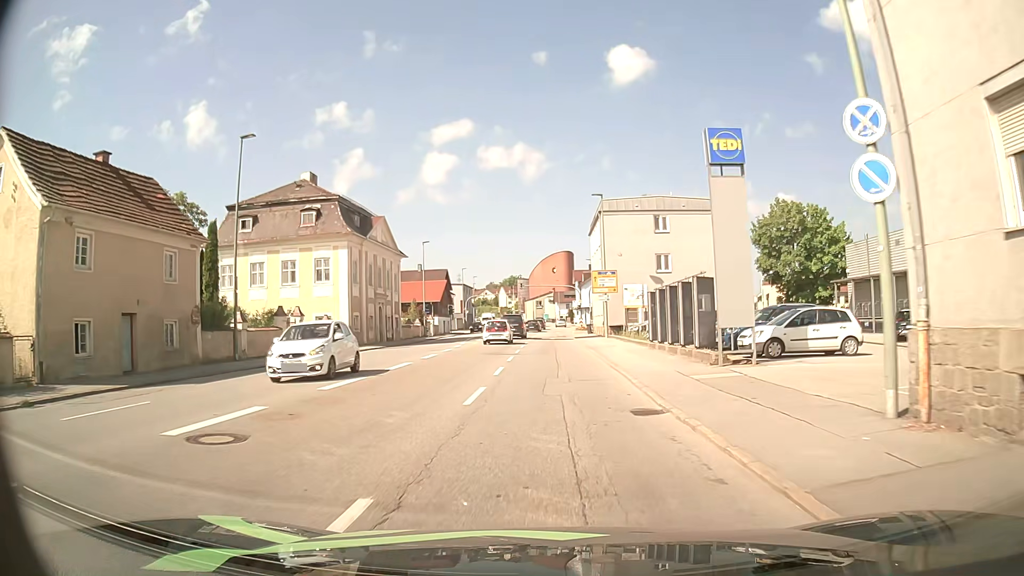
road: tertiary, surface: asphalt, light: Day
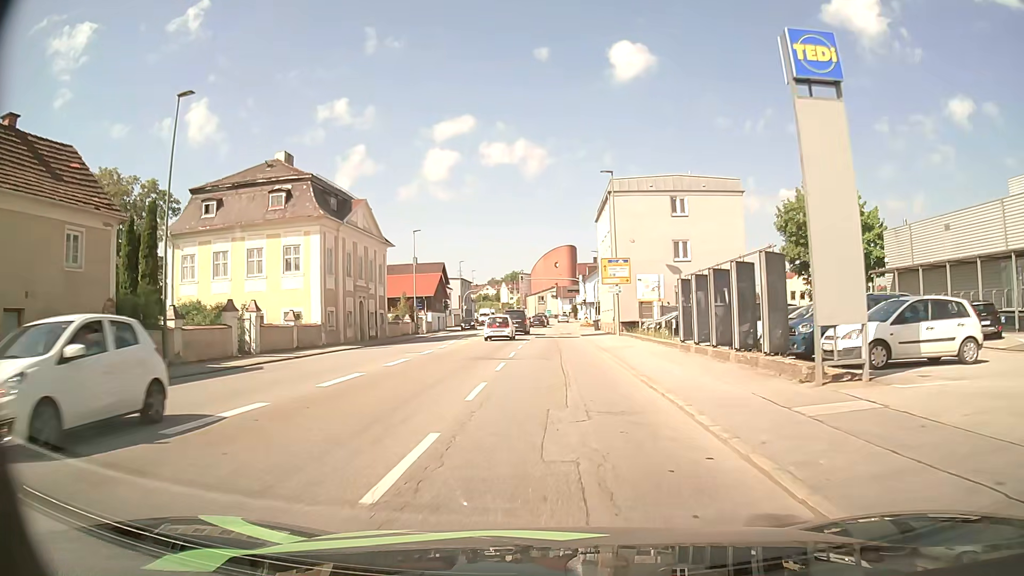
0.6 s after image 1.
(0.0, +6.2) m; 0°
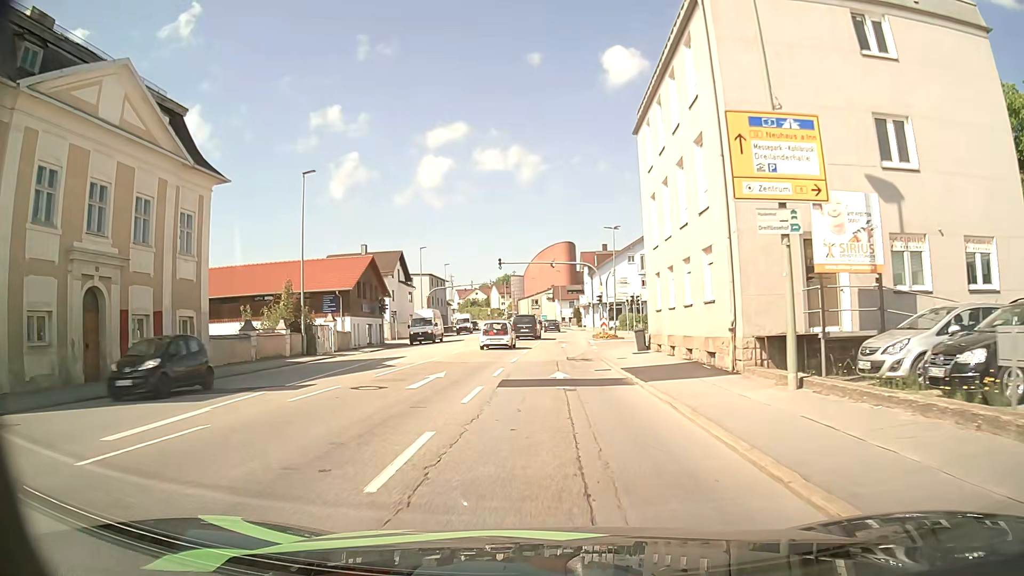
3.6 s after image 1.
(+0.3, +30.0) m; 0°
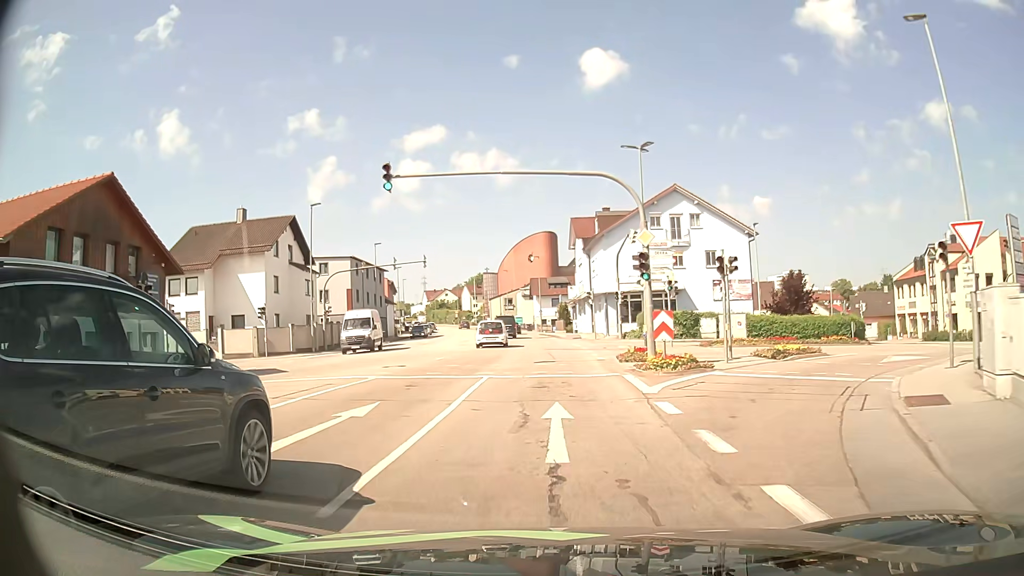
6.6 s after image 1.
(+0.5, +31.4) m; +2°
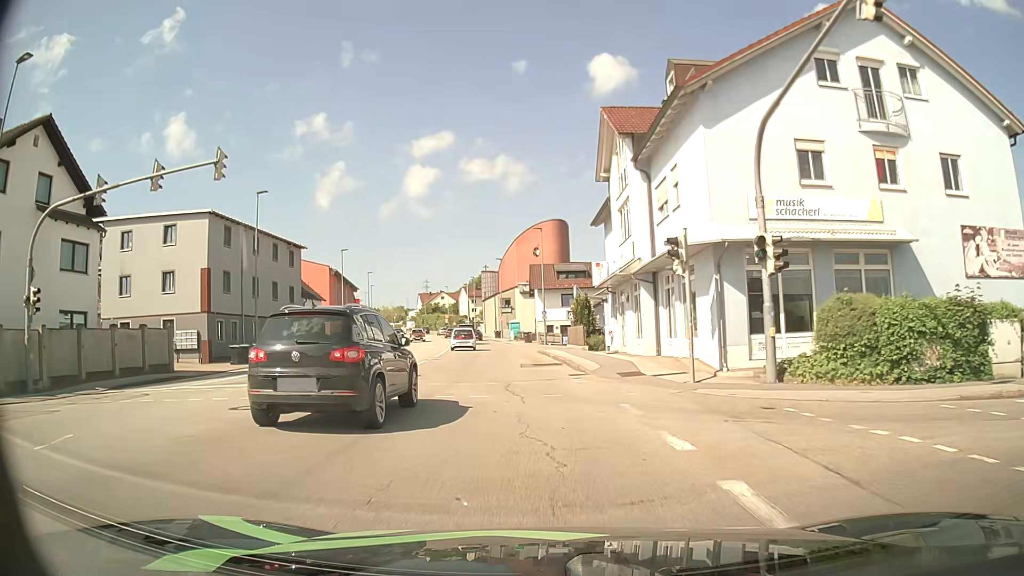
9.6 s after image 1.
(+0.2, +31.6) m; -1°
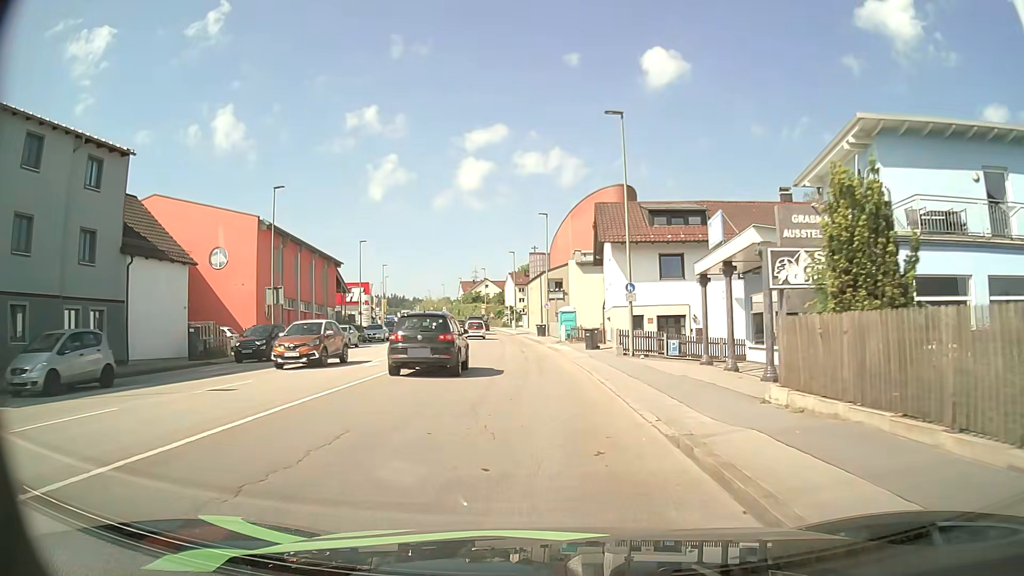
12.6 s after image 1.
(-1.3, +31.3) m; -3°
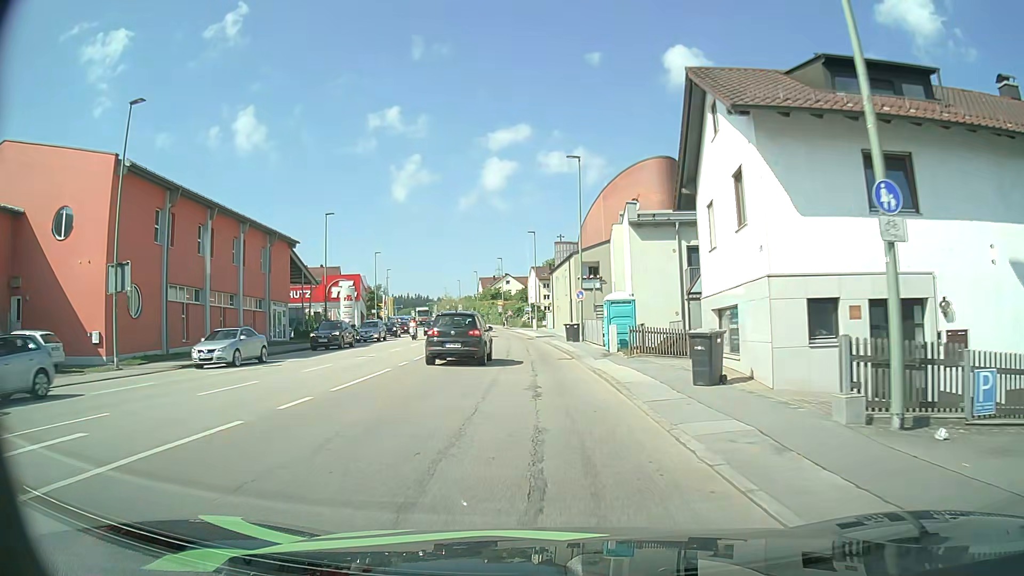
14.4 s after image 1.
(-0.8, +19.6) m; -3°
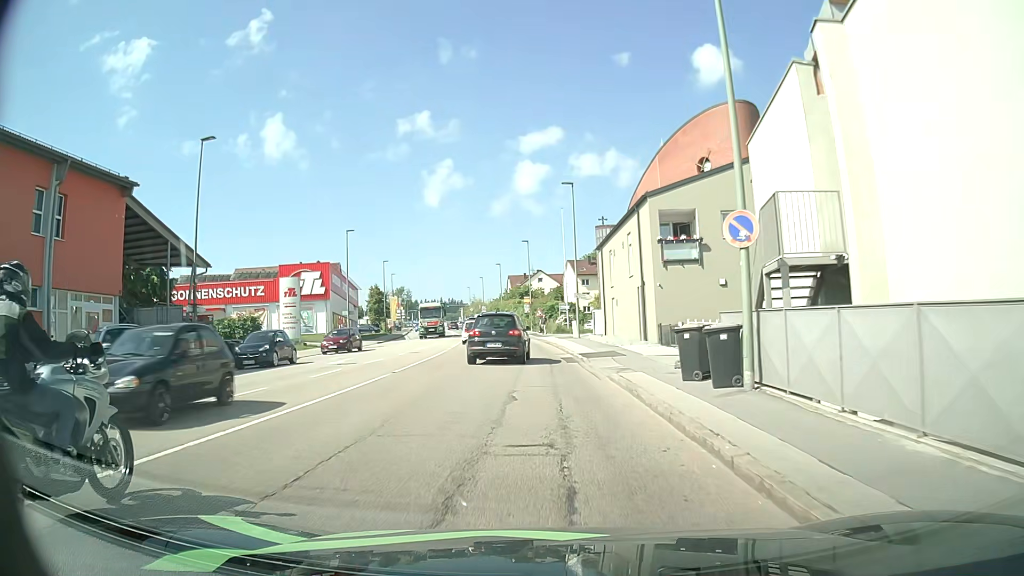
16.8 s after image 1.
(-0.8, +25.8) m; -3°
(0, +10) (0, +20) (-1, +30) (-1, +40) (-2, +50) (-4, +60) (-5, +70) (-7, +80) (-9, +89) (-11, +99) m
